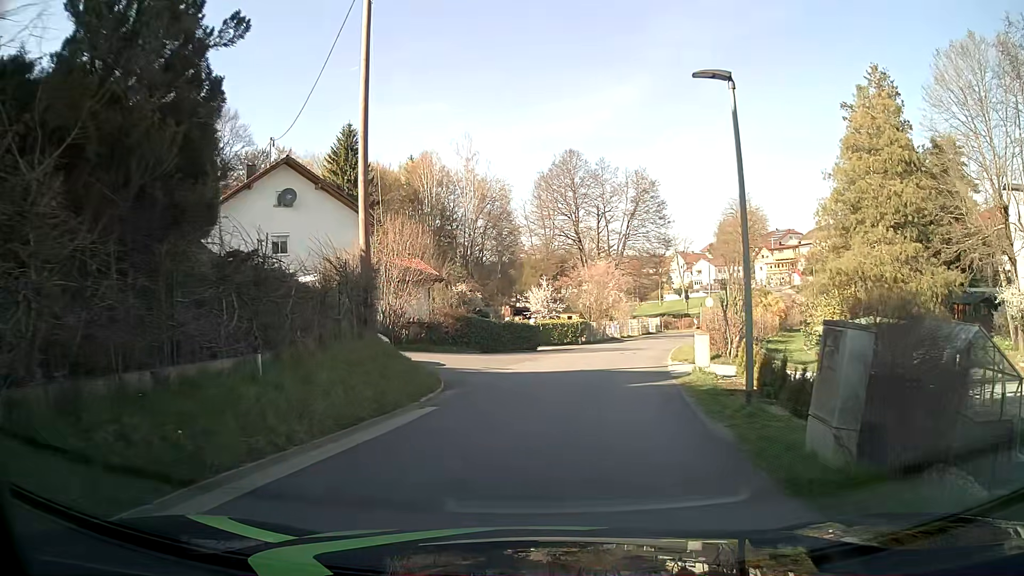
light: Day
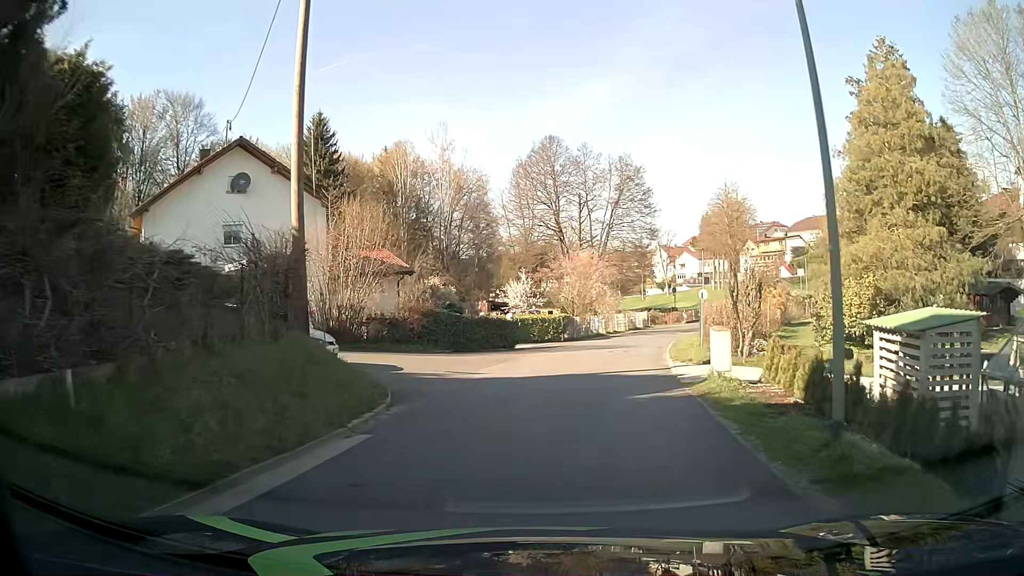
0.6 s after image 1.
(0.0, +3.7) m; +2°
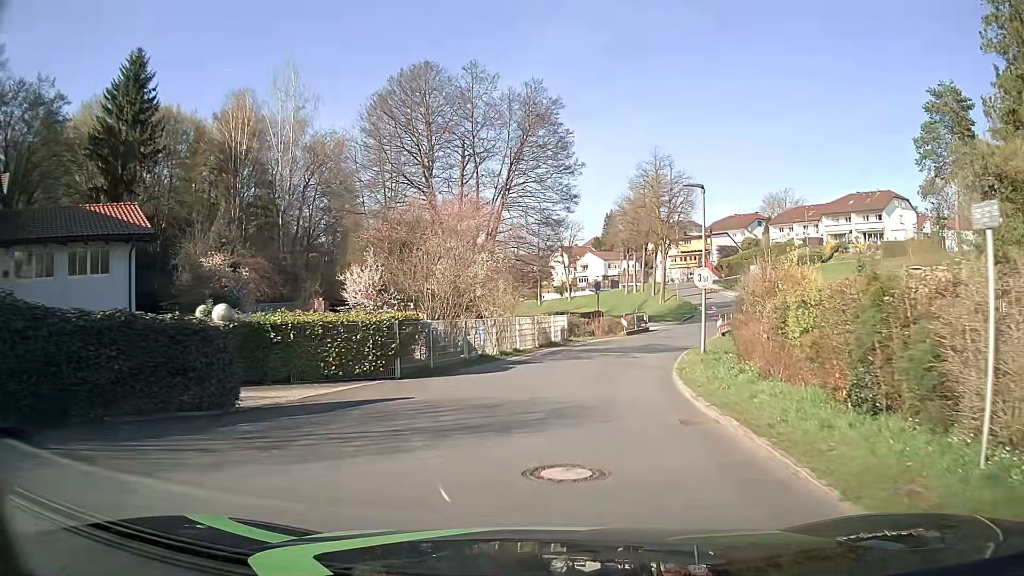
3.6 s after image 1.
(+1.6, +21.1) m; +9°
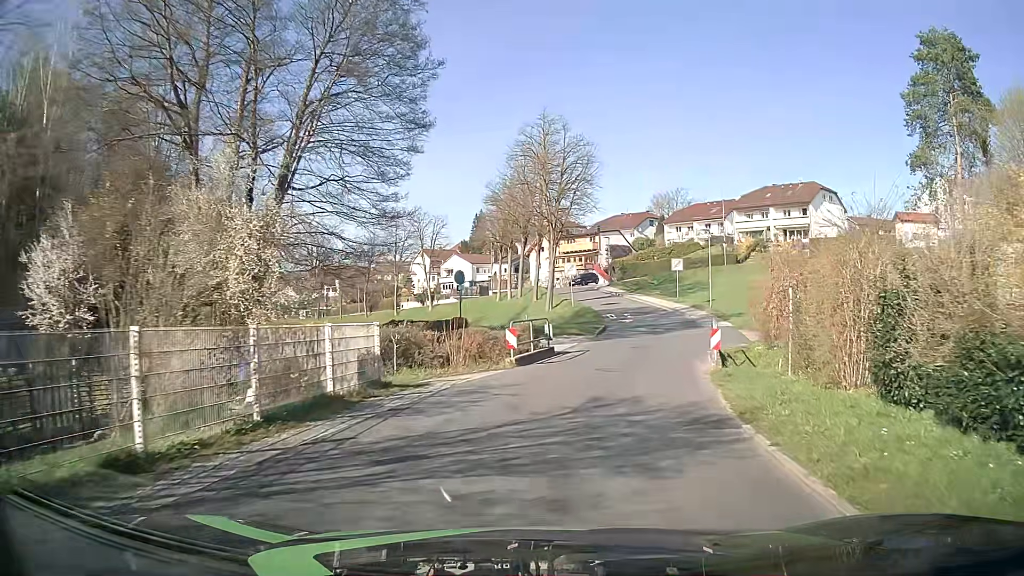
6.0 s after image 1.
(+1.5, +18.2) m; +11°
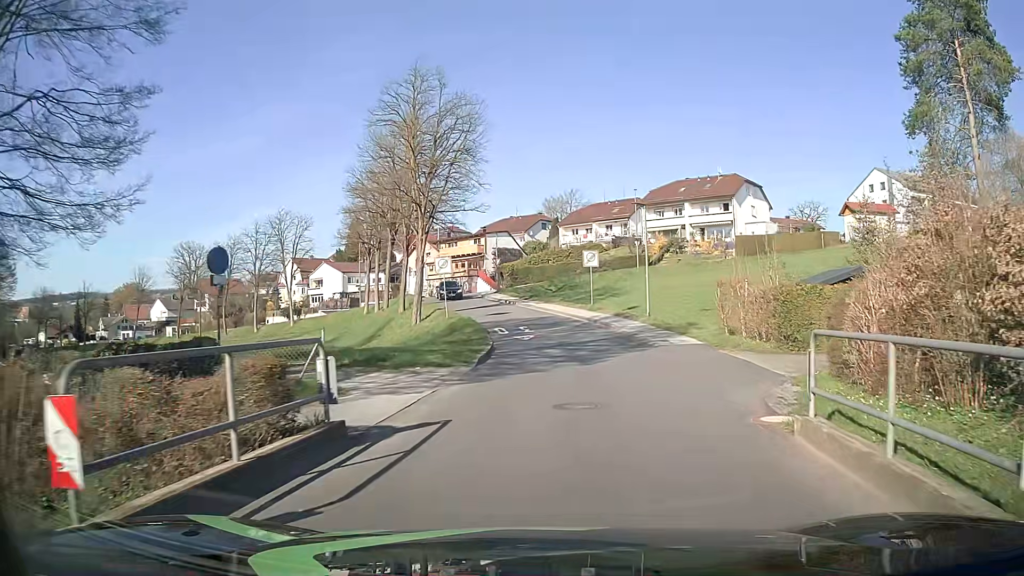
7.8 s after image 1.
(+1.1, +13.6) m; +9°
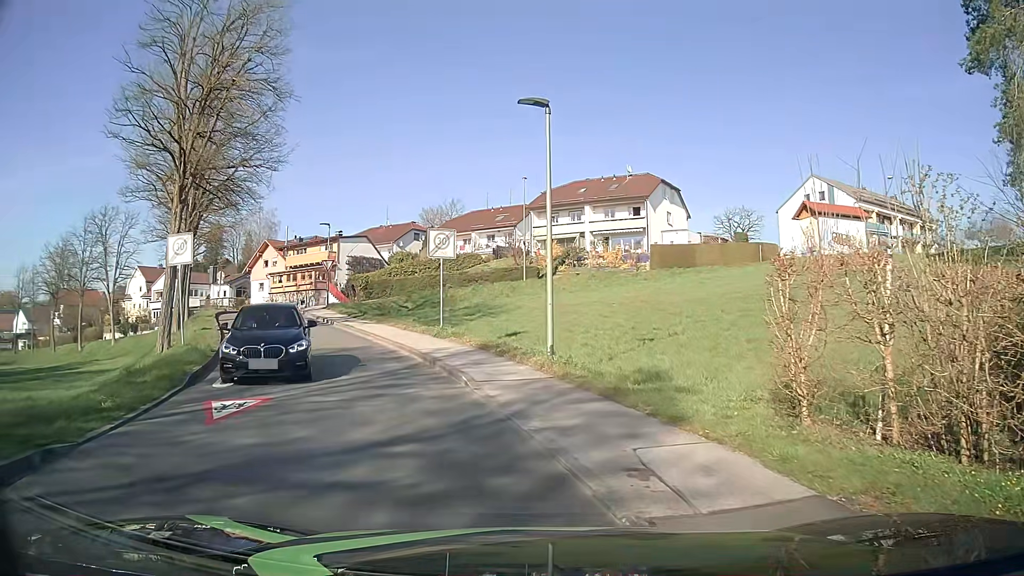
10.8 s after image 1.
(+2.0, +15.8) m; +10°
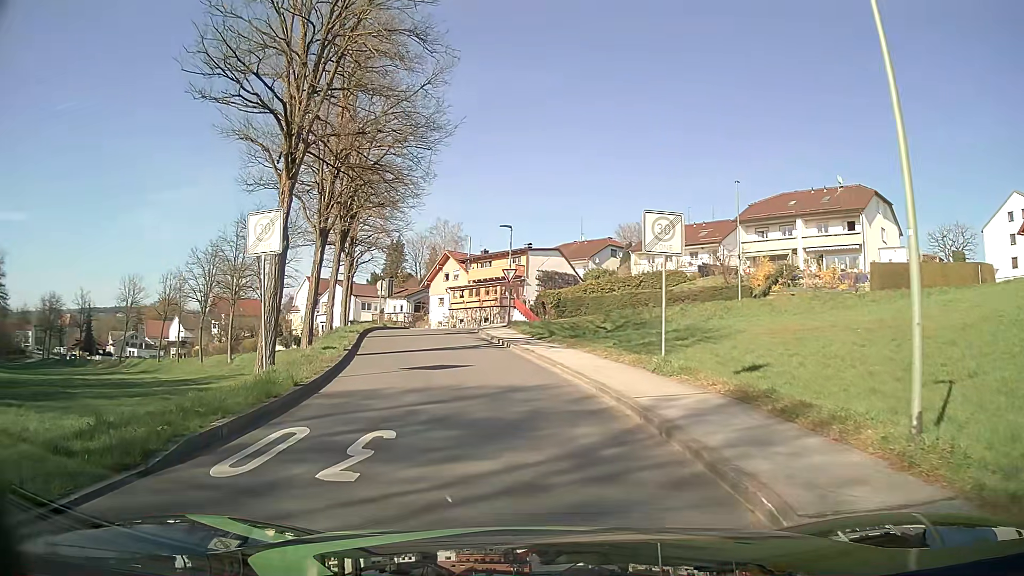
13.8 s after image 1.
(-1.0, +7.0) m; -18°
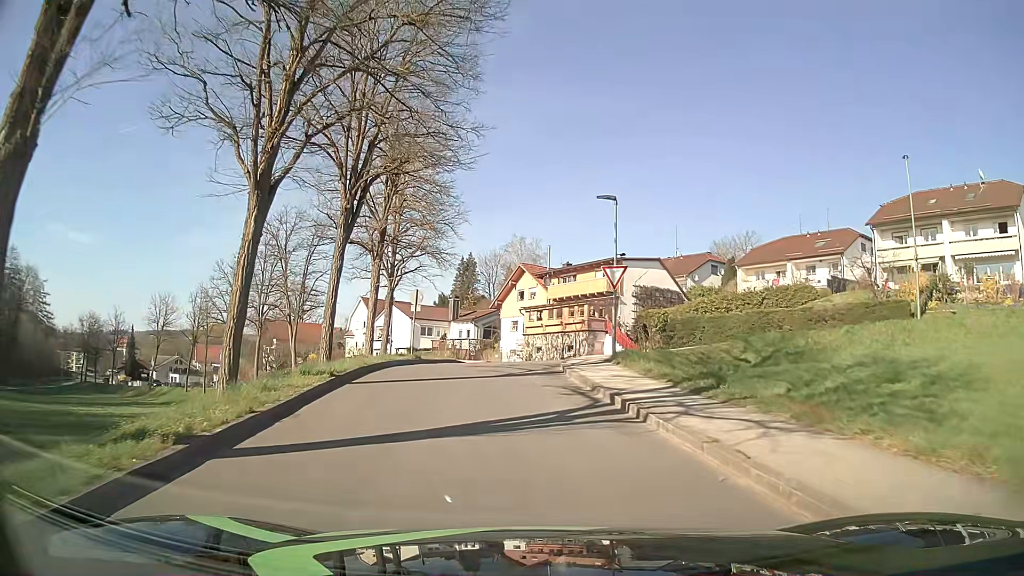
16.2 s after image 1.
(-0.9, +13.7) m; -6°
(0, +10) (-1, +20) (+1, +29) (+10, +34) (+19, +31) (+28, +27) (+38, +24) (+47, +21) (+57, +19) (+67, +19) m
